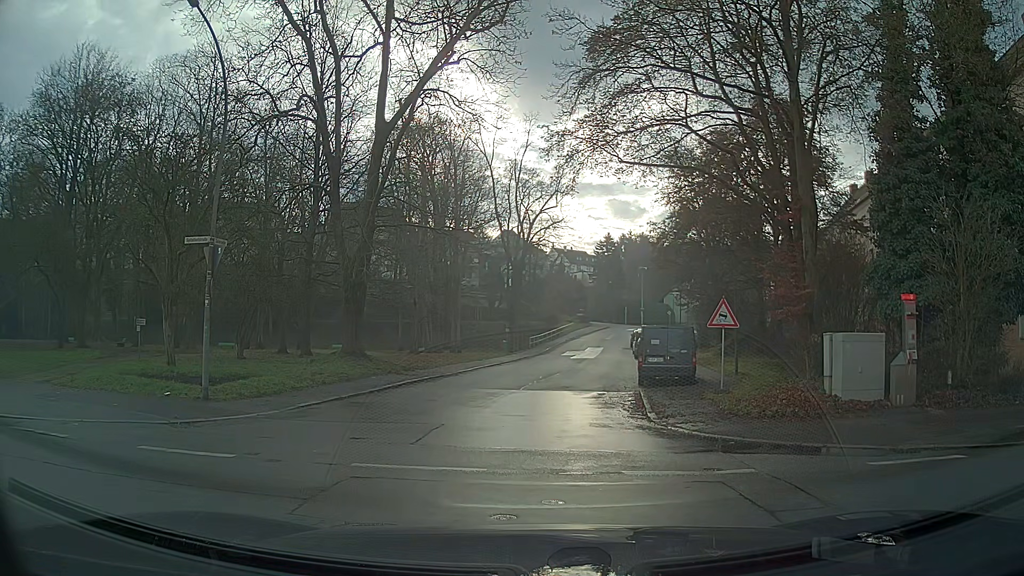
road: residential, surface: asphalt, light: Day
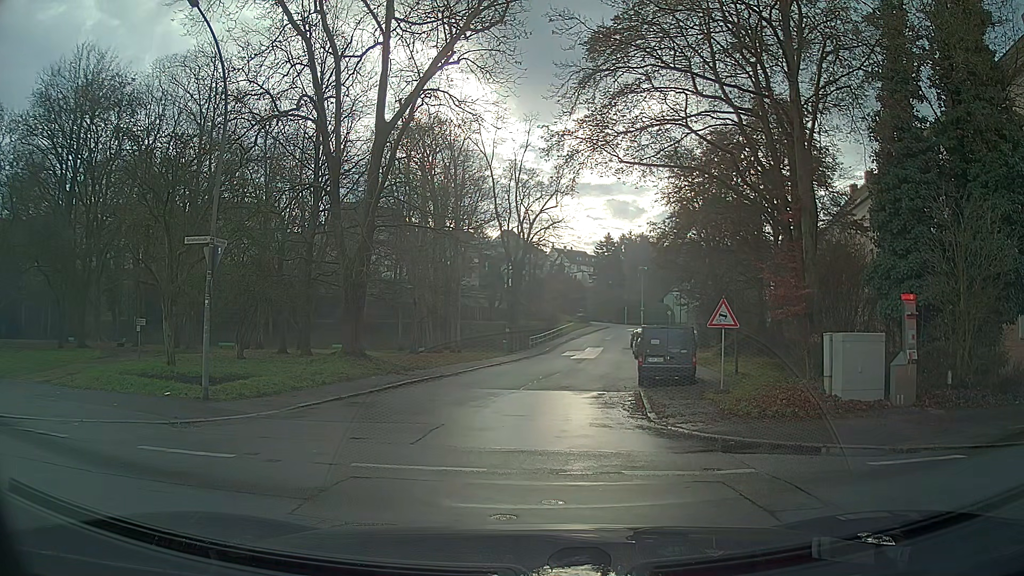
(0.0, 0.0) m; 0°
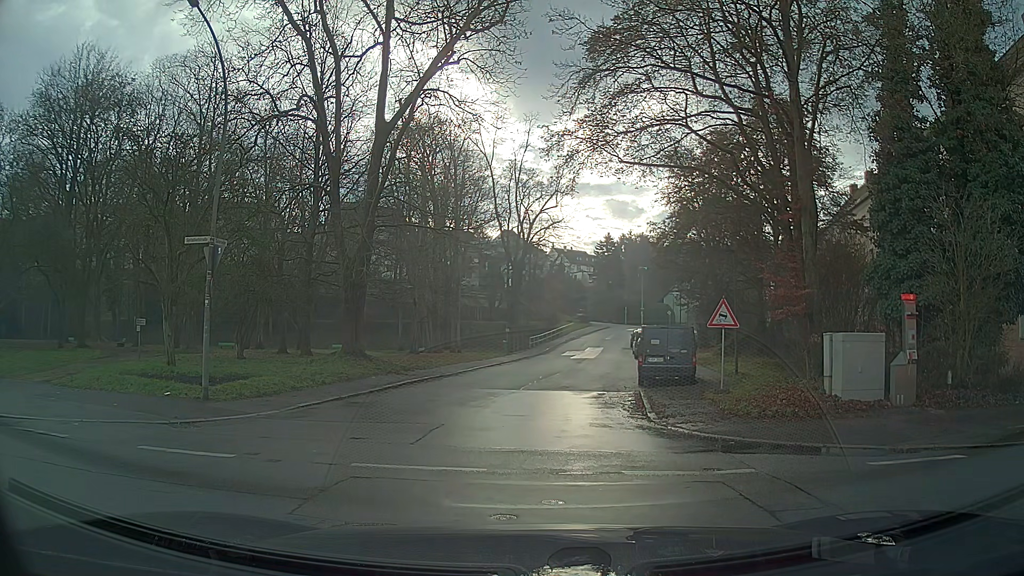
(0.0, 0.0) m; 0°
(0, +10) (0, +20) (+2, +30) (+3, +40) (+5, +50) (+6, +60) (+8, +69) (+10, +79) (+13, +89) (+17, +98) m
